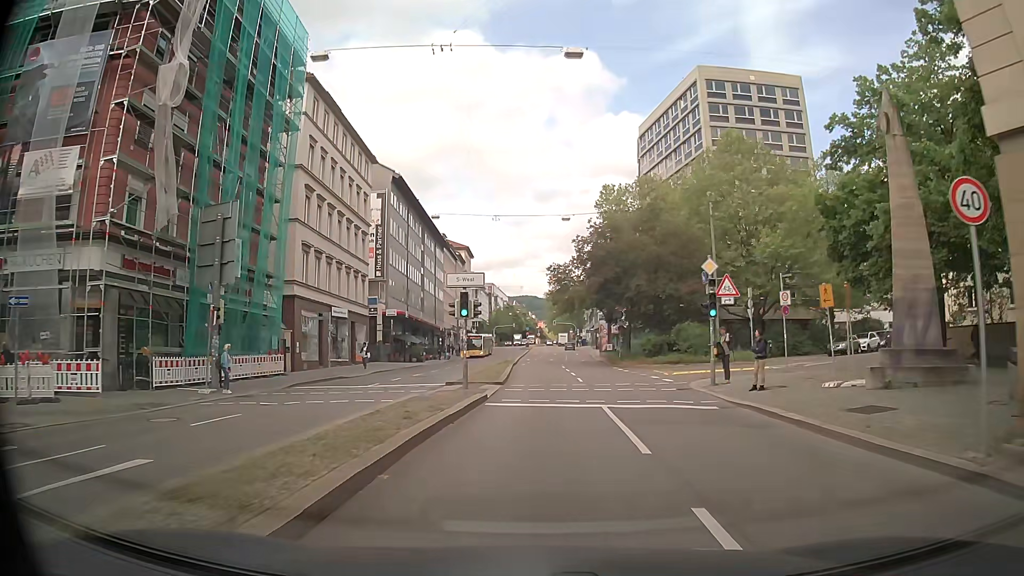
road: secondary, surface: asphalt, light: Day
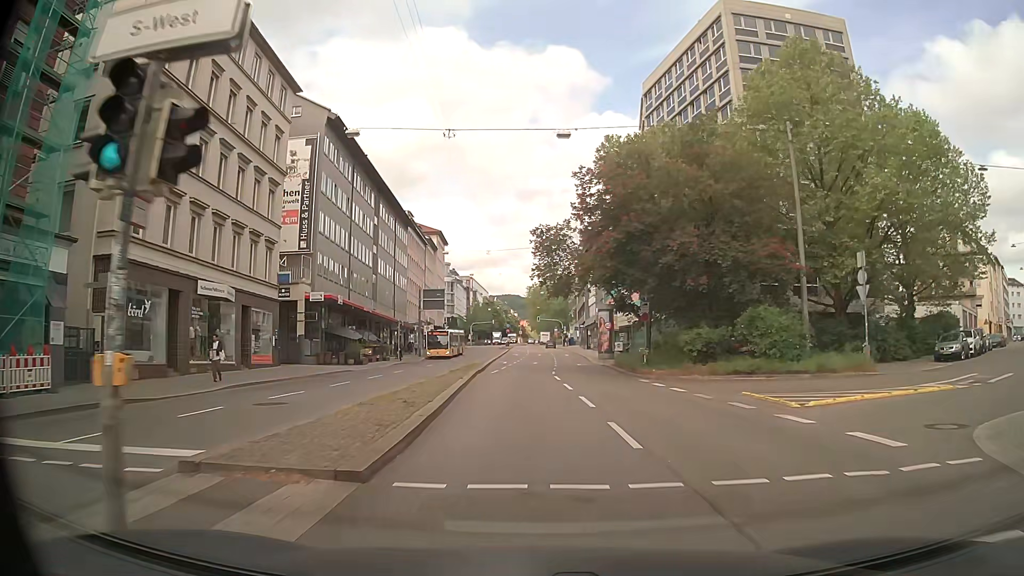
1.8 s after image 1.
(+1.5, +18.1) m; +5°
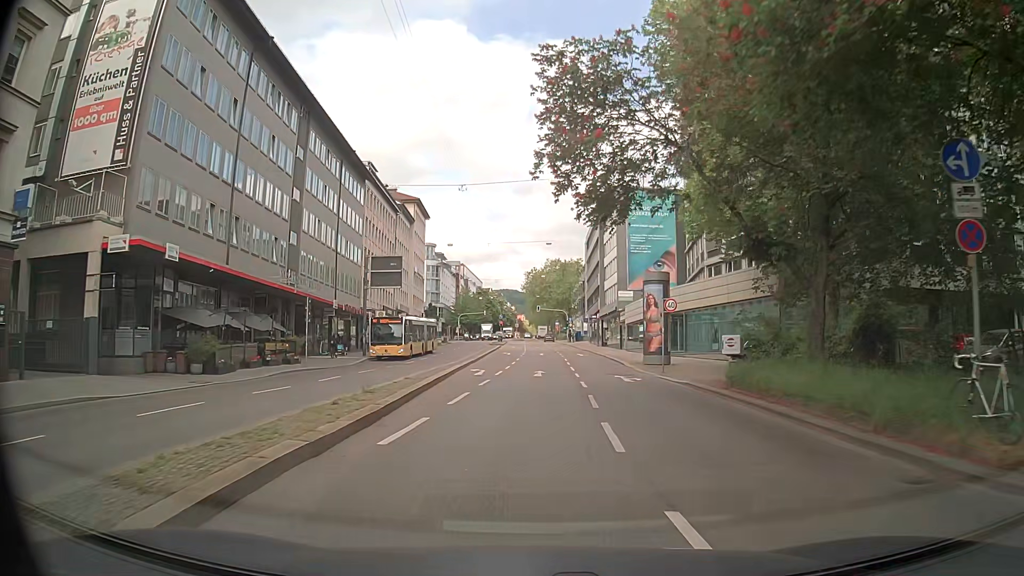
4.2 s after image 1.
(+0.1, +24.5) m; 0°
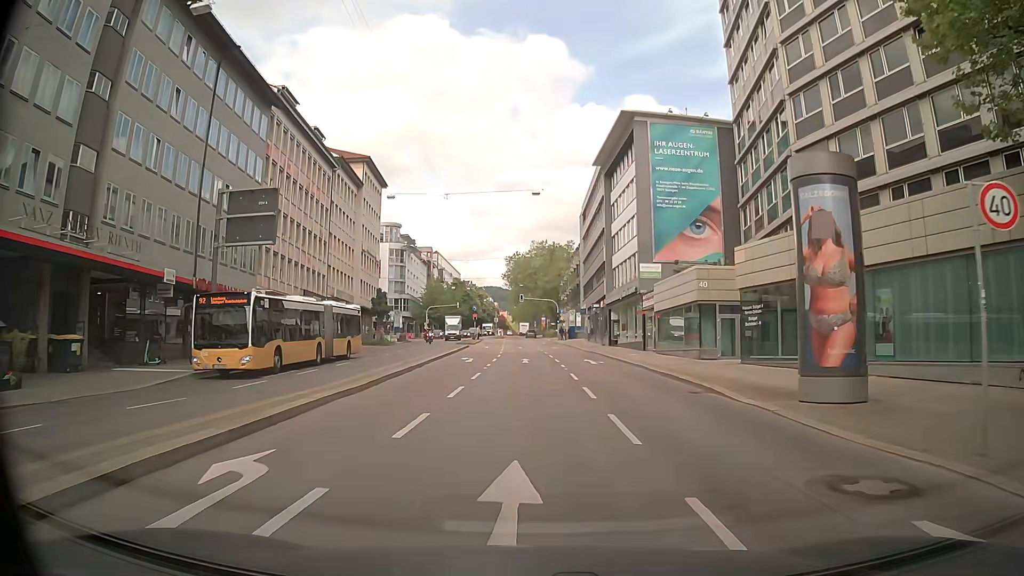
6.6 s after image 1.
(+0.4, +22.9) m; +3°
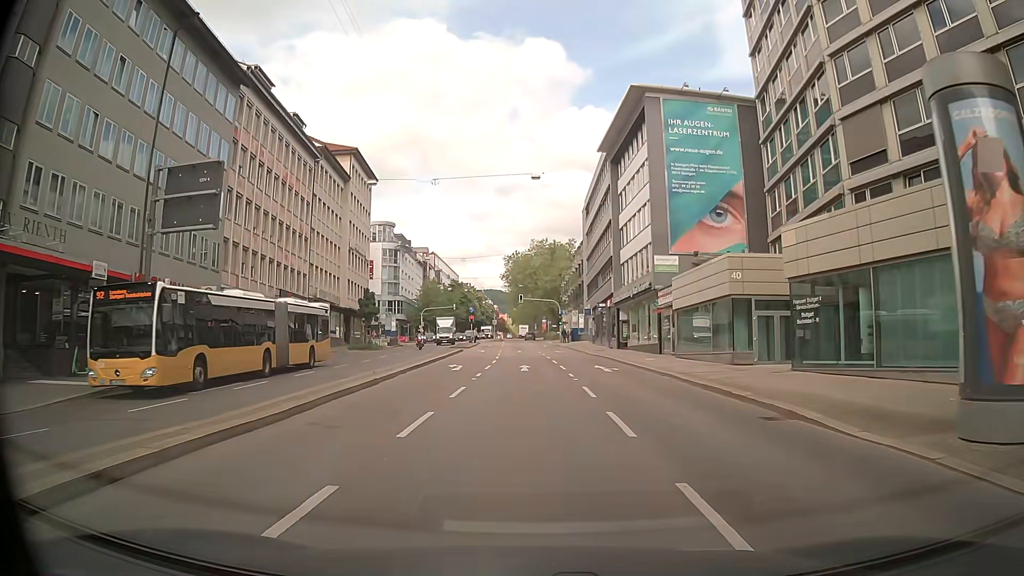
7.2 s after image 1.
(-0.1, +5.6) m; -1°
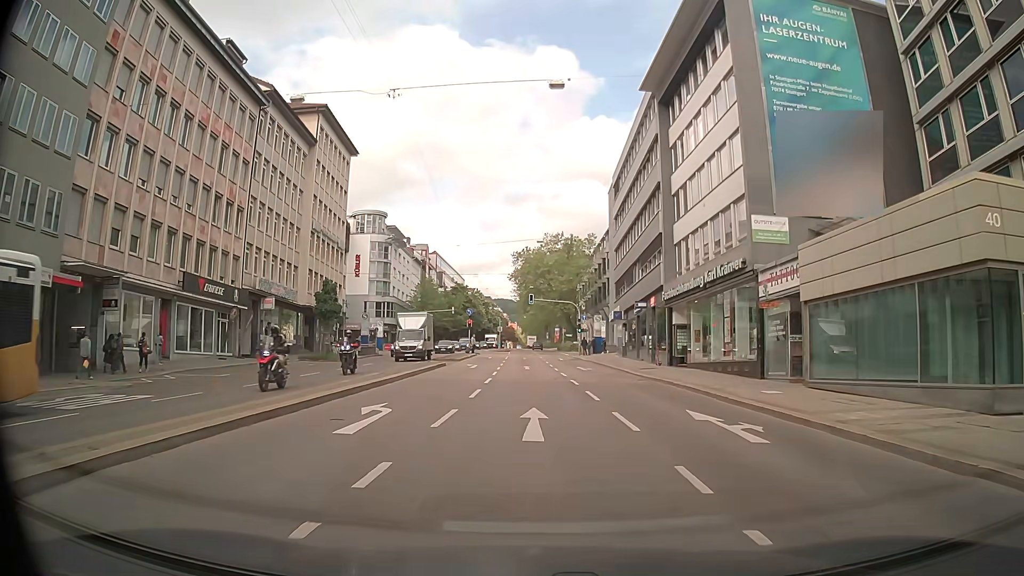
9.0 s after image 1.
(-0.2, +16.7) m; 0°
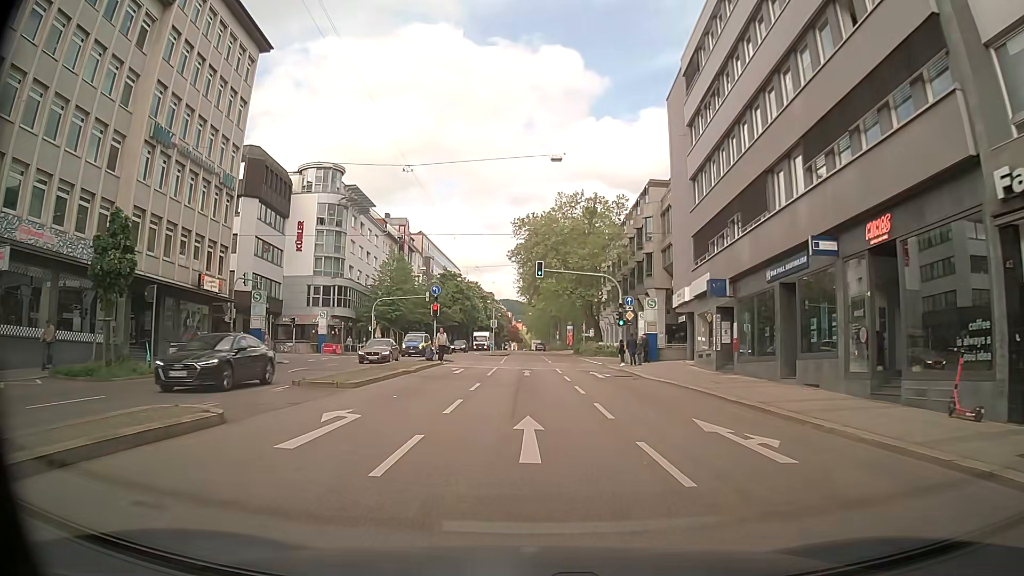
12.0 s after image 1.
(-0.5, +28.2) m; -1°
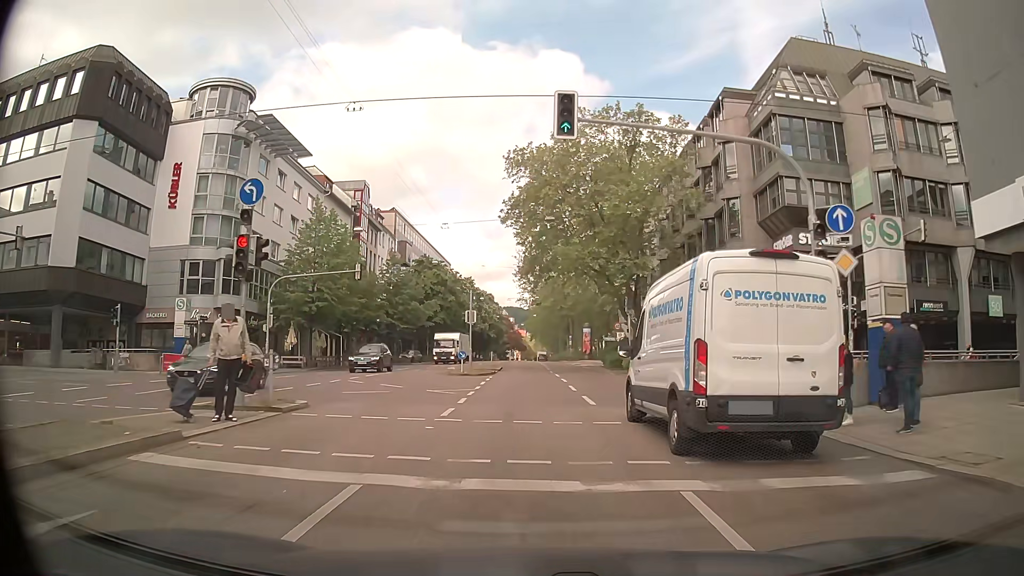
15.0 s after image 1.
(0.0, +28.4) m; 0°
(0, +10) (0, +20) (0, +30) (0, +40) (-1, +50) (-1, +60) (-1, +70) (-1, +80) (-2, +90) (-2, +100) m
